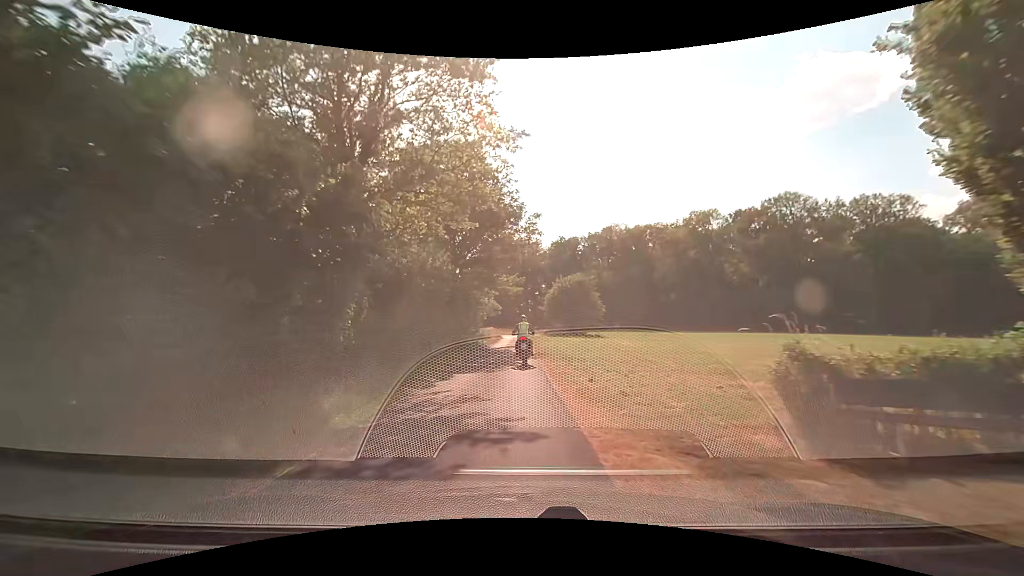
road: unclassified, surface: asphalt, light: Day
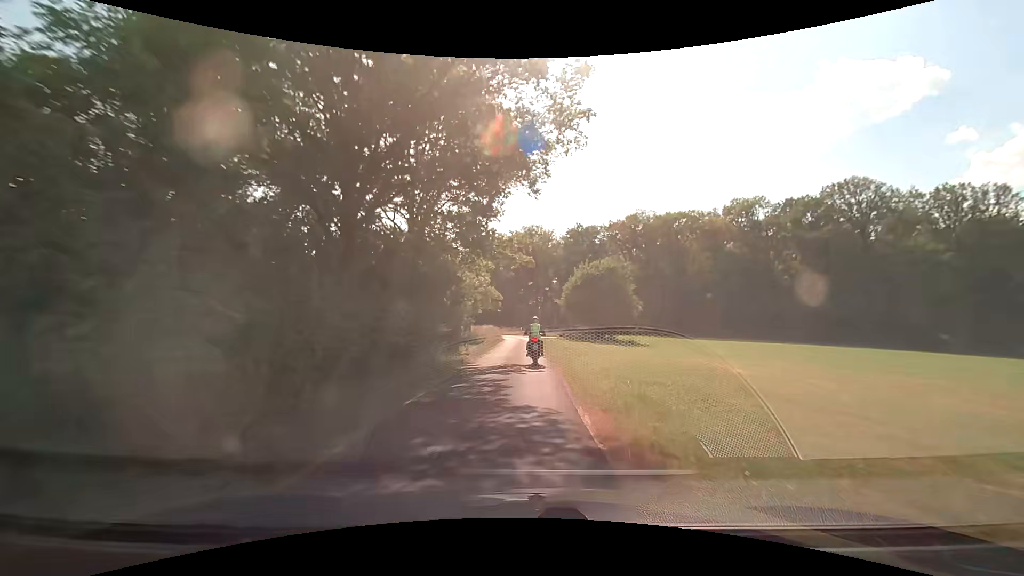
(-0.4, +18.0) m; -1°
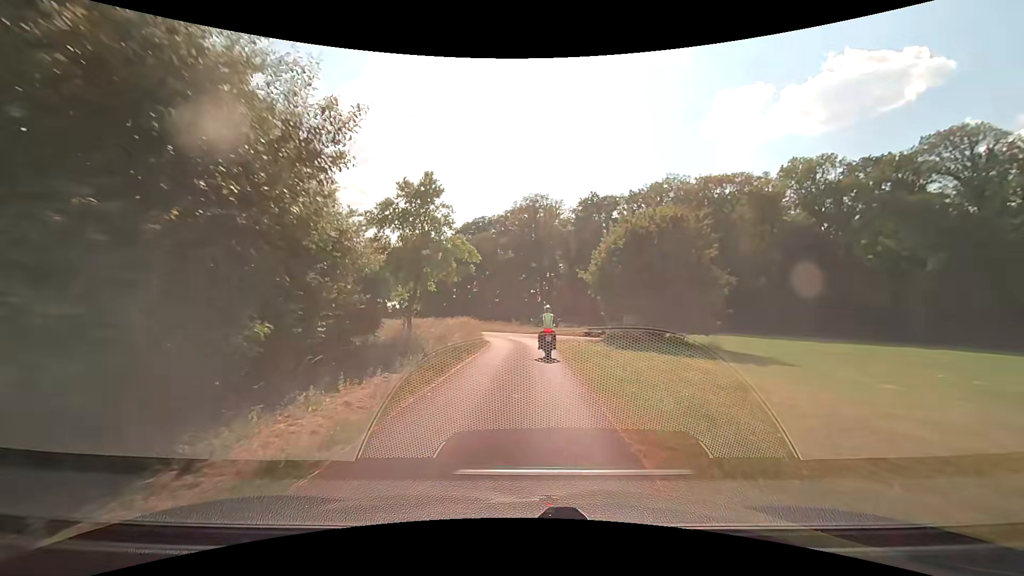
(0.0, +22.6) m; -2°
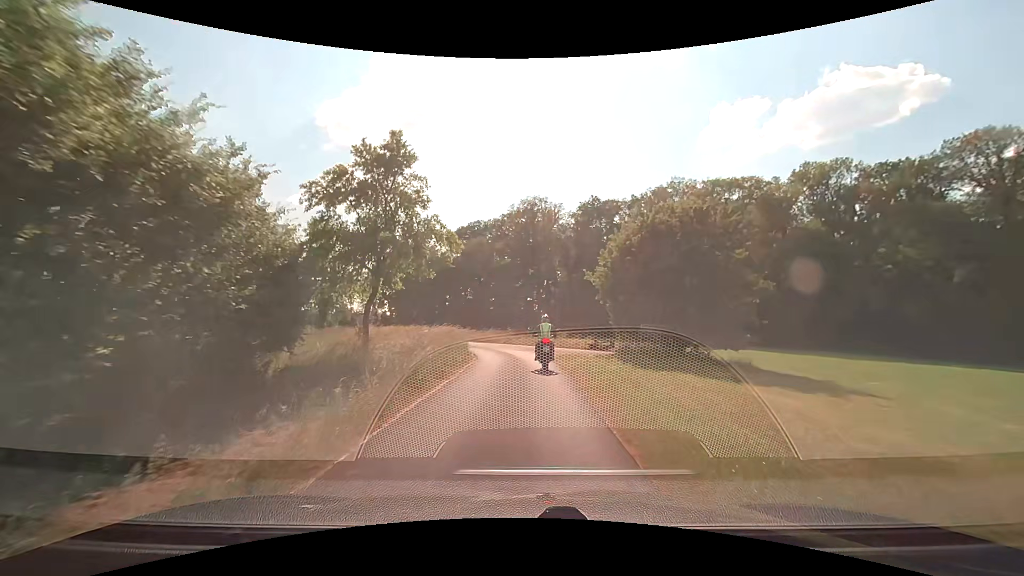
(+0.2, +4.9) m; +2°
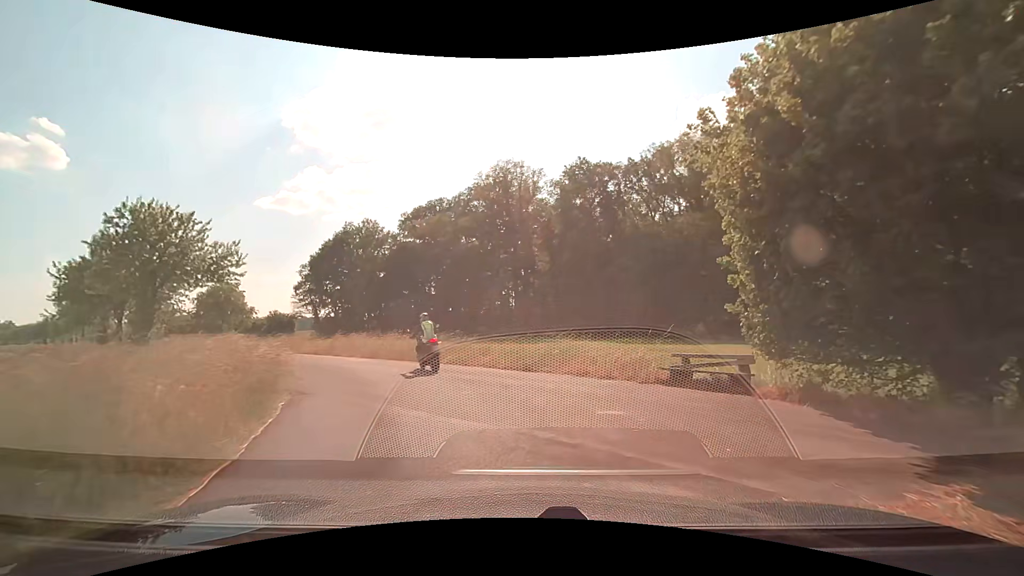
(+0.3, +19.7) m; +3°
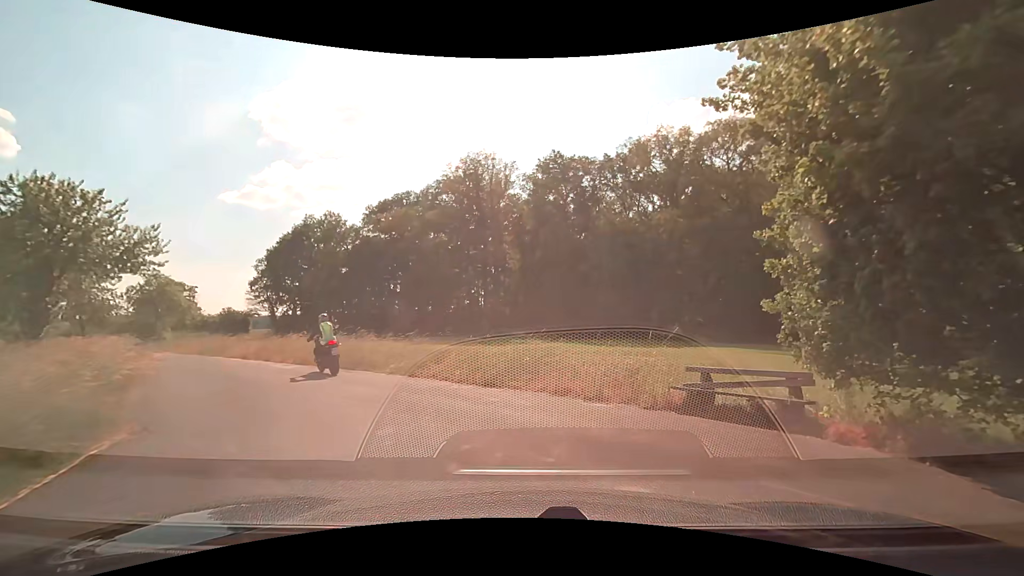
(+0.1, +3.3) m; +3°
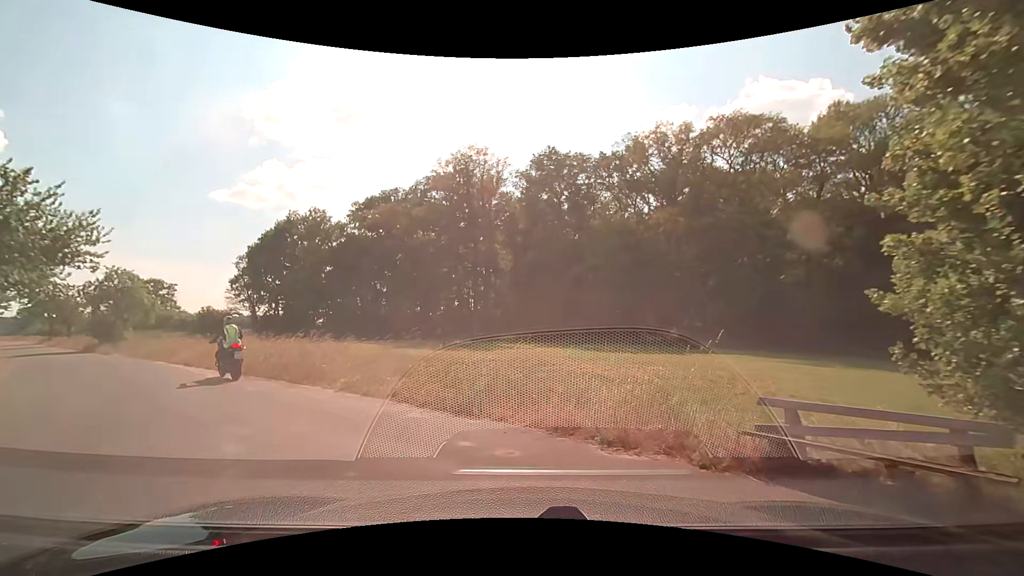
(+0.1, +2.9) m; 0°
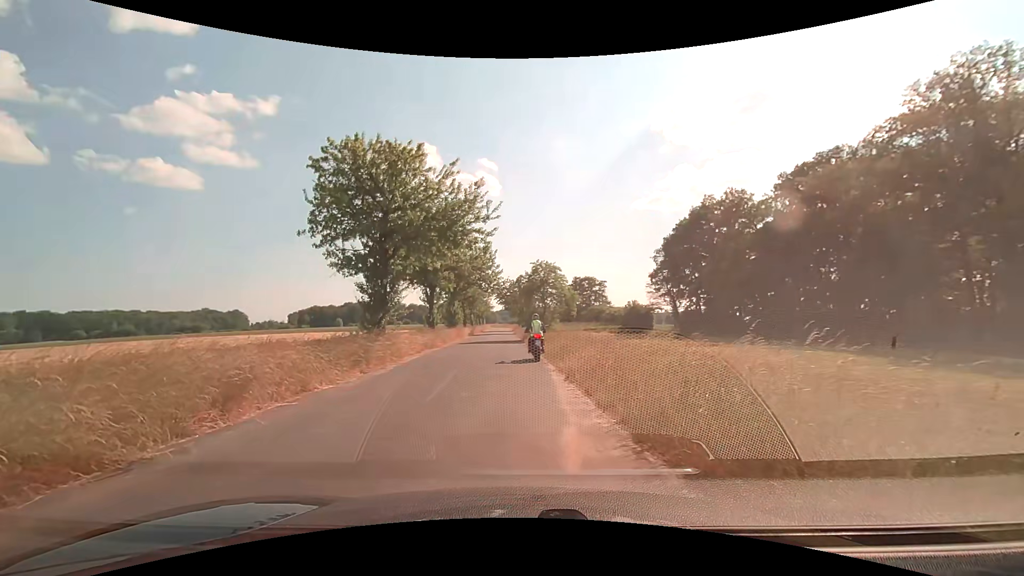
(-2.8, +9.9) m; -43°
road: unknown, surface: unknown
